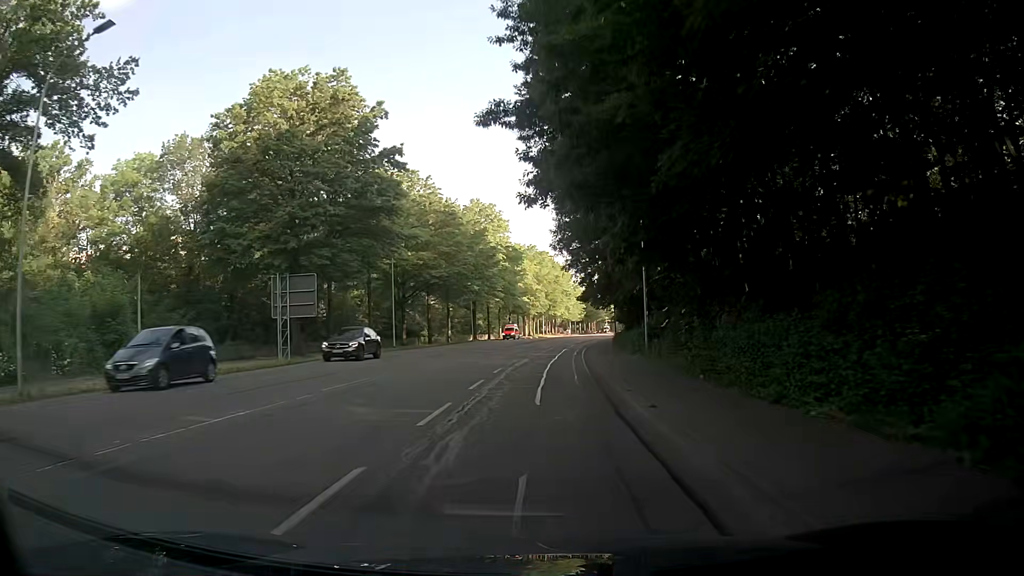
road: secondary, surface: asphalt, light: Day
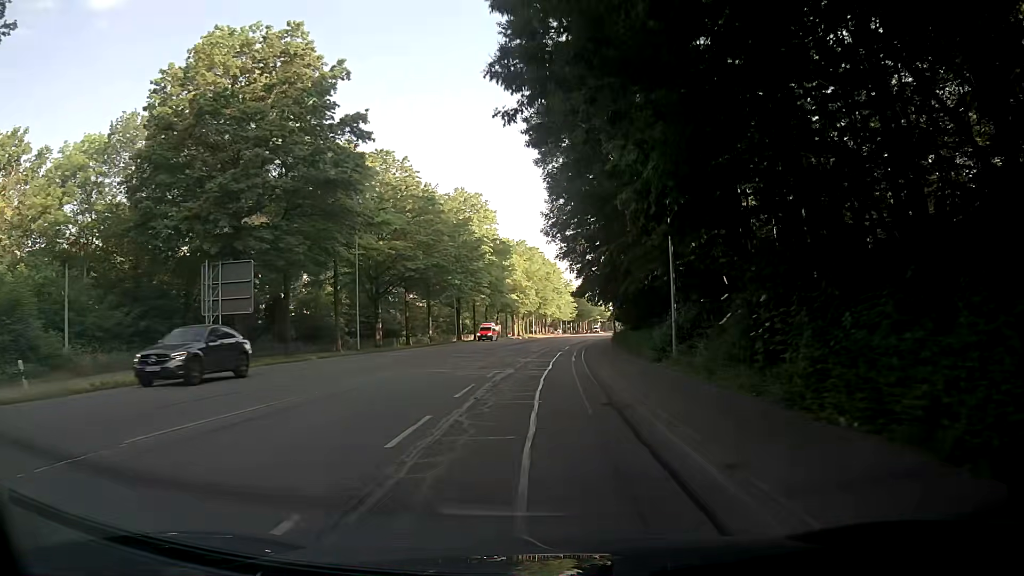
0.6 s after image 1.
(+0.1, +7.8) m; +1°
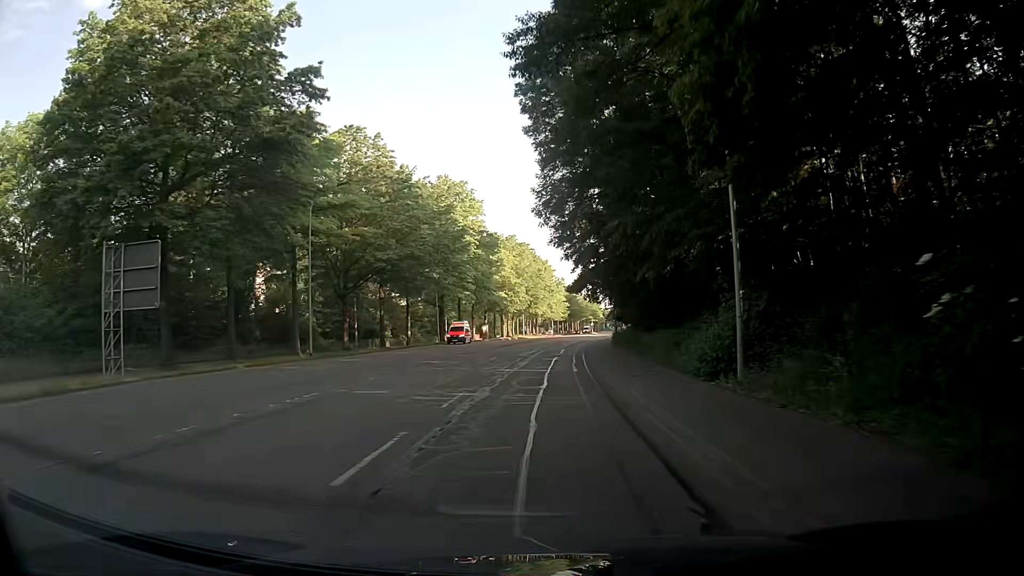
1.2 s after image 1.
(0.0, +7.9) m; 0°
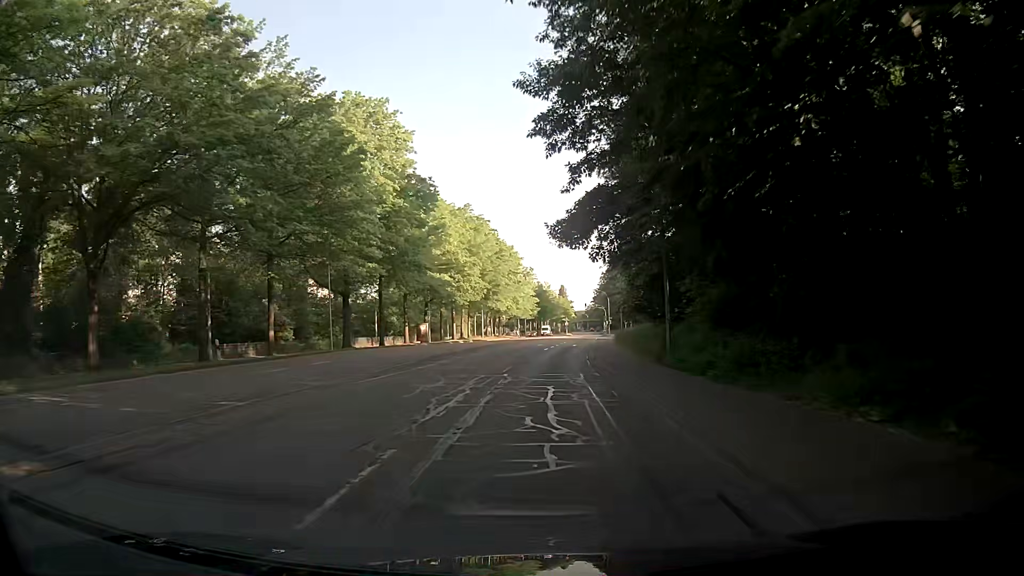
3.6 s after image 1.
(+0.8, +31.3) m; +3°
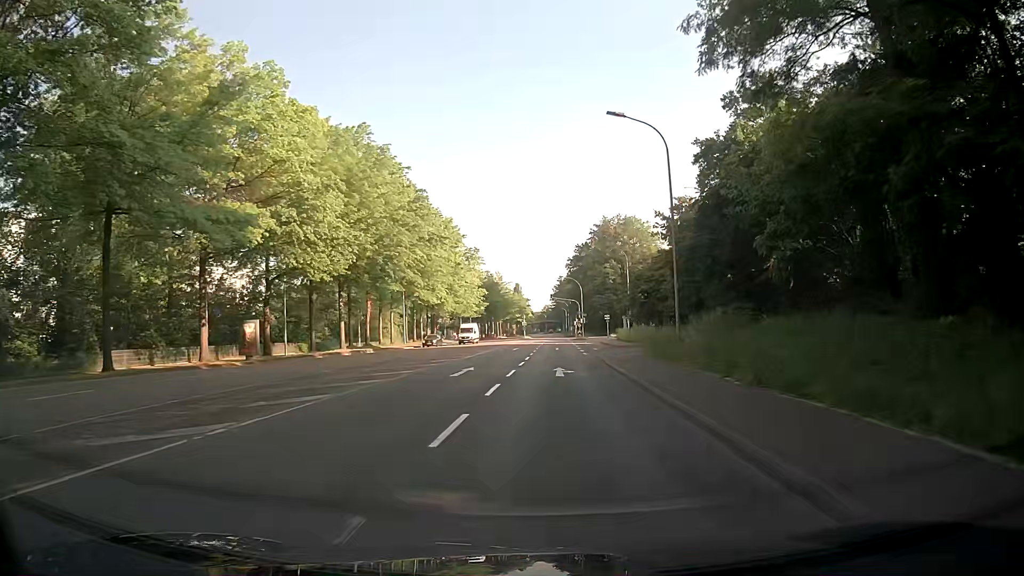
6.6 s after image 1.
(+1.0, +38.9) m; +4°
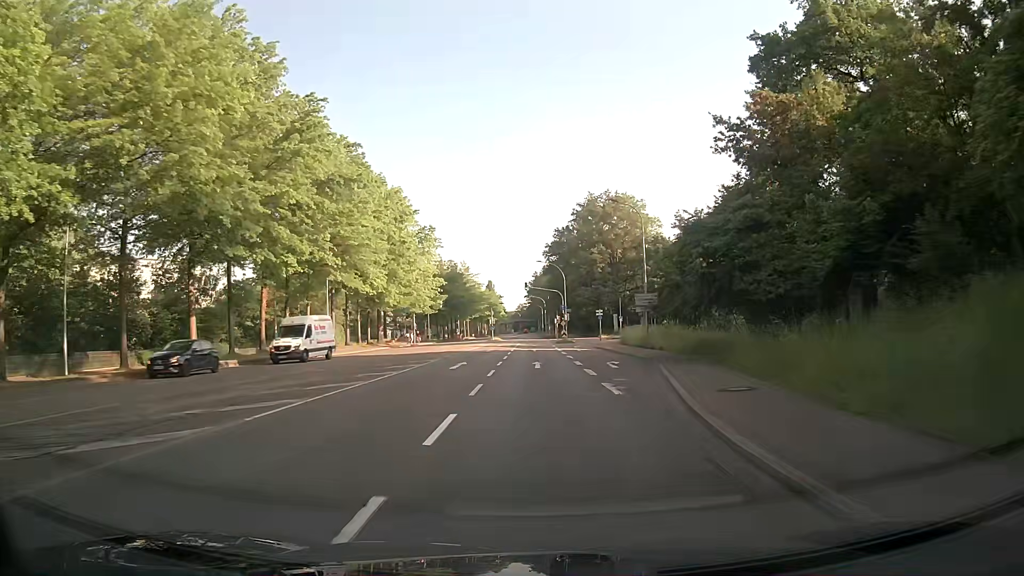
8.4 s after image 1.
(+0.4, +23.4) m; +1°
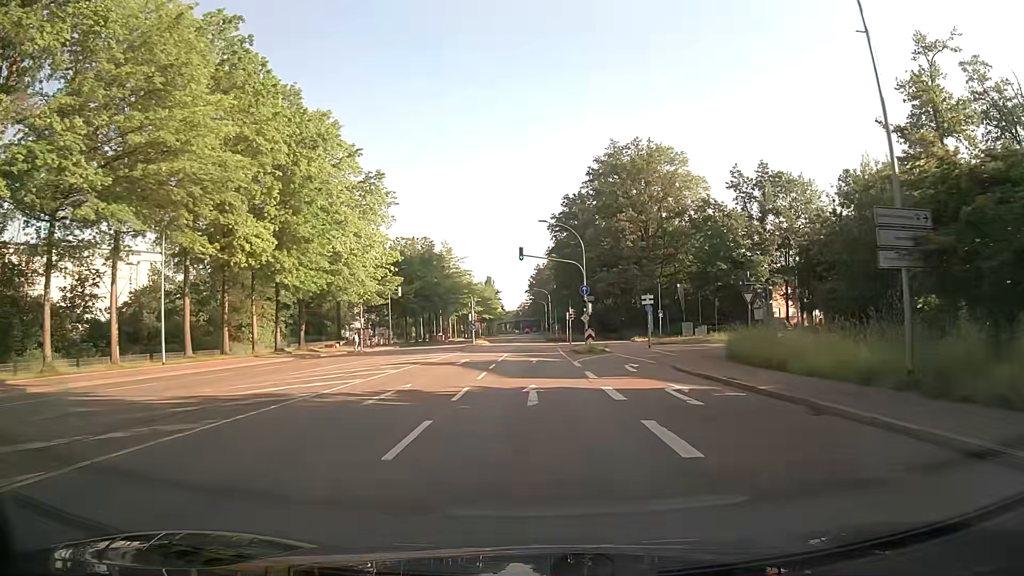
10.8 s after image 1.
(+0.5, +31.2) m; 0°
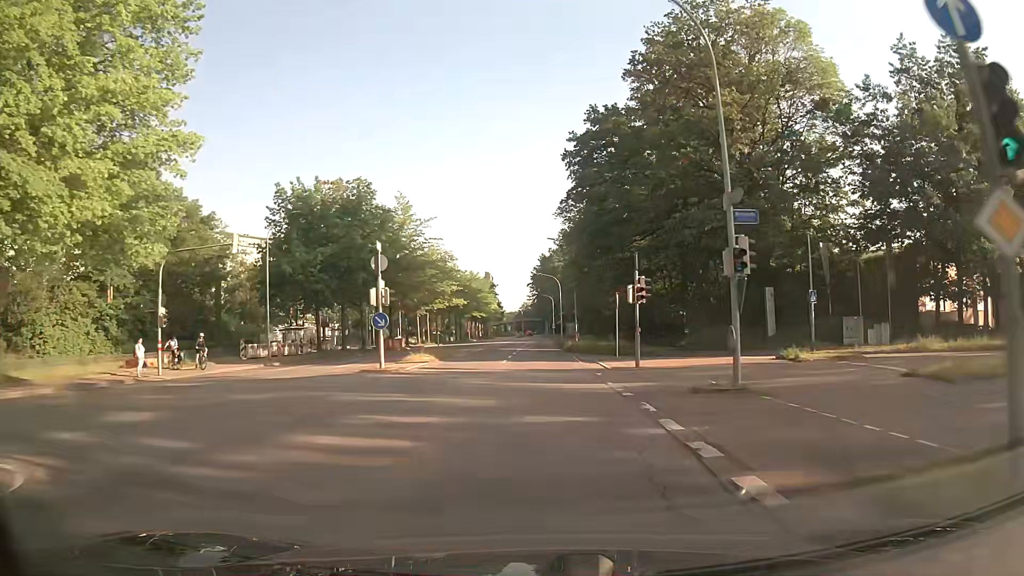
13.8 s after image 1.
(-0.2, +39.1) m; 0°
(0, +10) (0, +20) (0, +30) (0, +40) (0, +50) (0, +60) (+1, +70) (+1, +80) (+1, +90) (+1, +100) m
